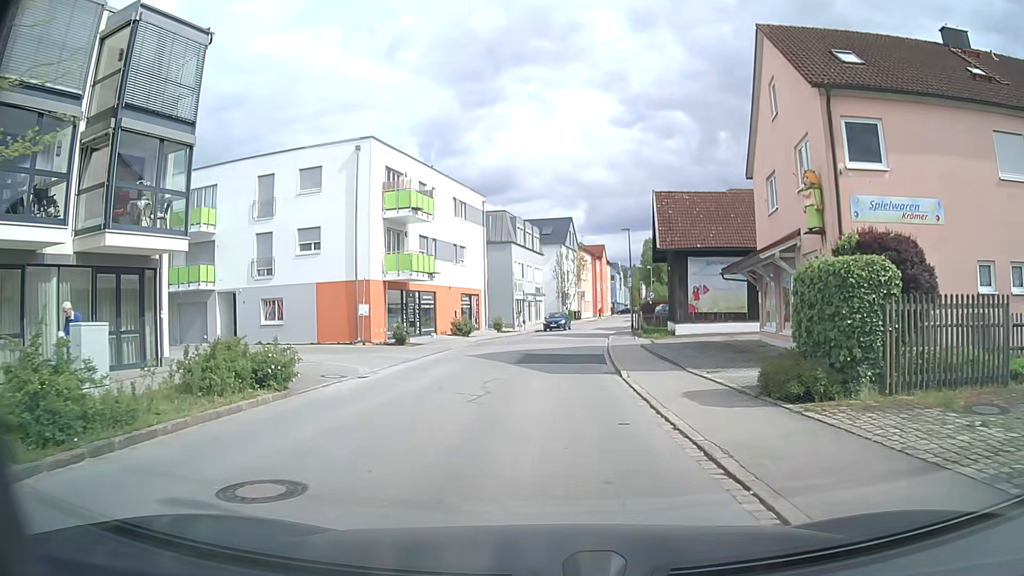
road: residential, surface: asphalt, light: Day
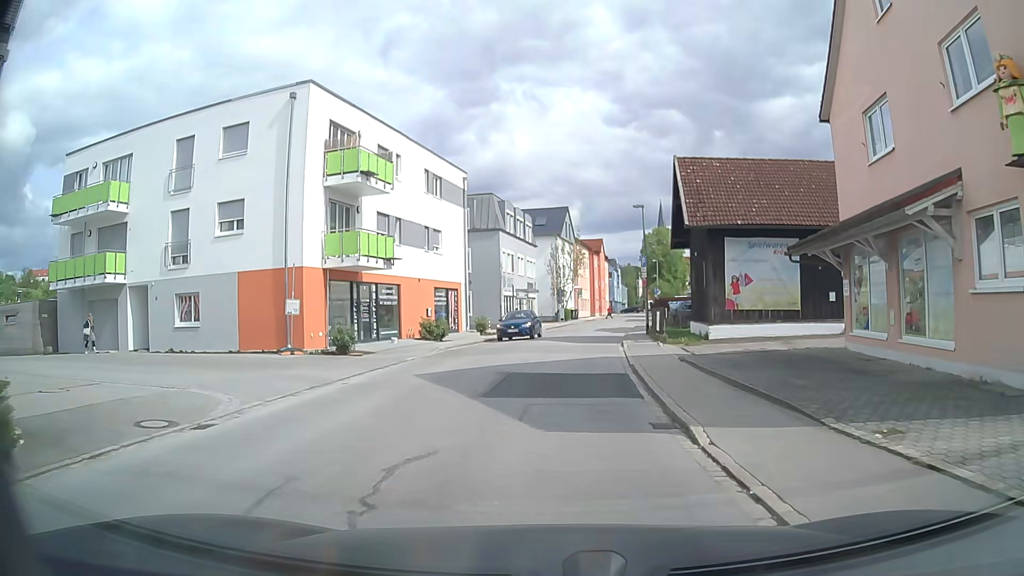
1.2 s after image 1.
(0.0, +8.3) m; 0°
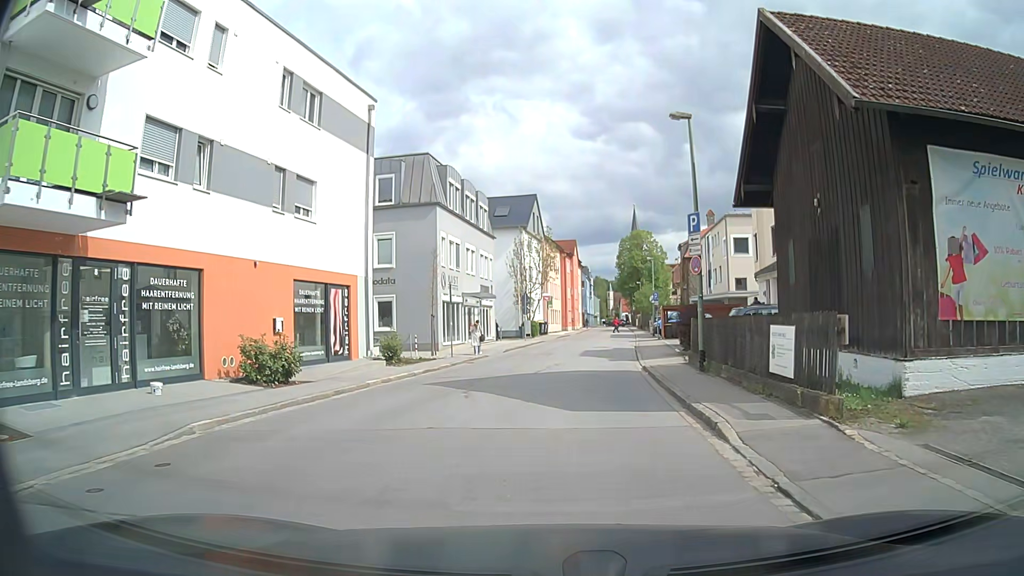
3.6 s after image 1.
(+0.4, +16.6) m; +3°
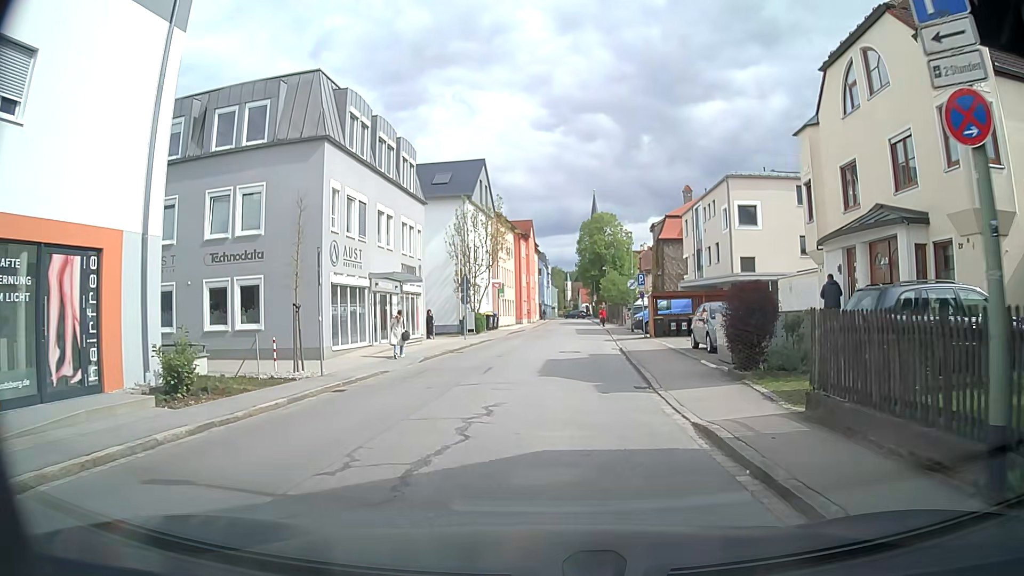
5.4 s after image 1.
(+0.5, +12.1) m; +4°
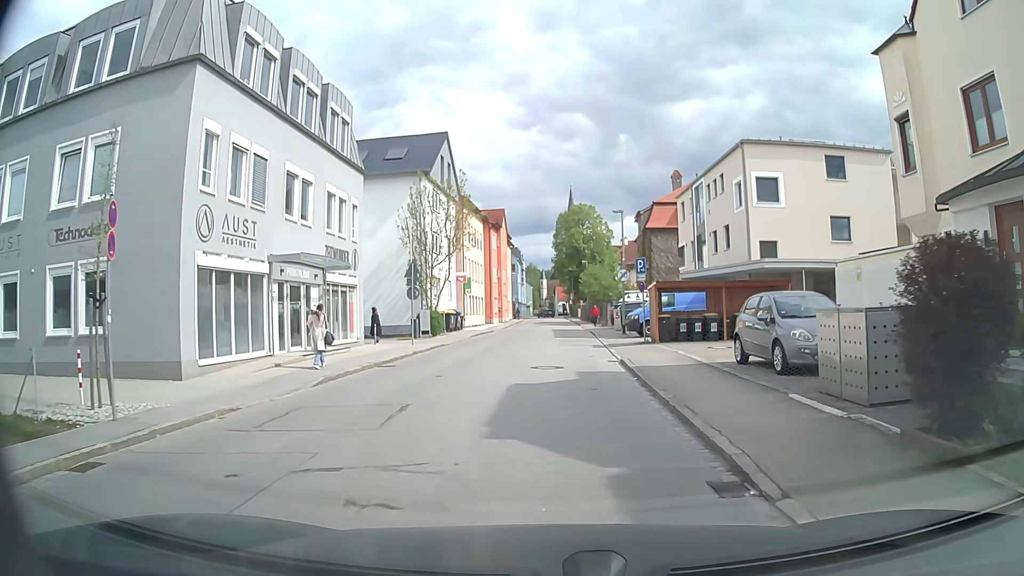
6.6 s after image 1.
(+0.1, +8.0) m; +2°
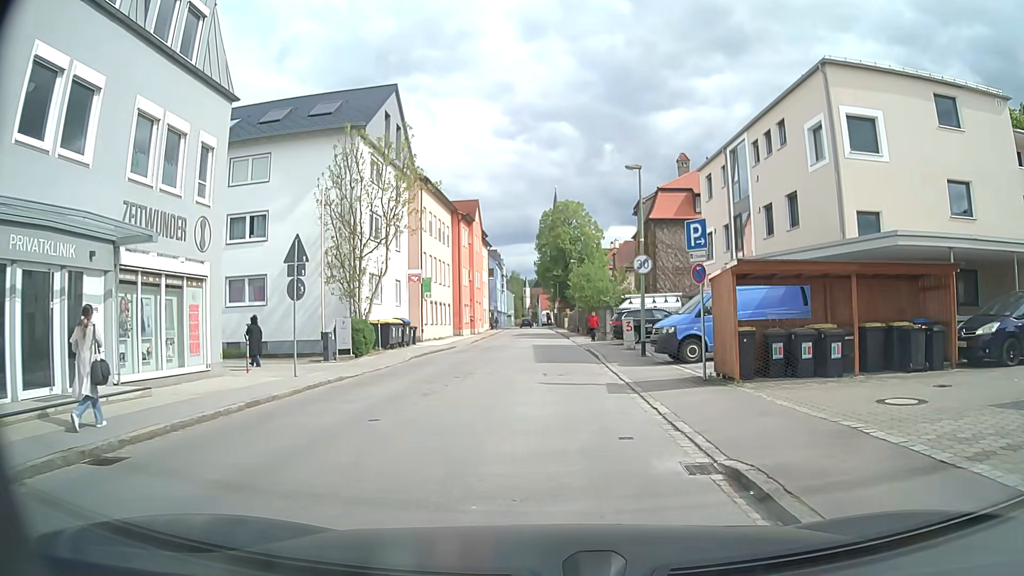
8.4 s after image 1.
(+0.1, +12.1) m; +1°
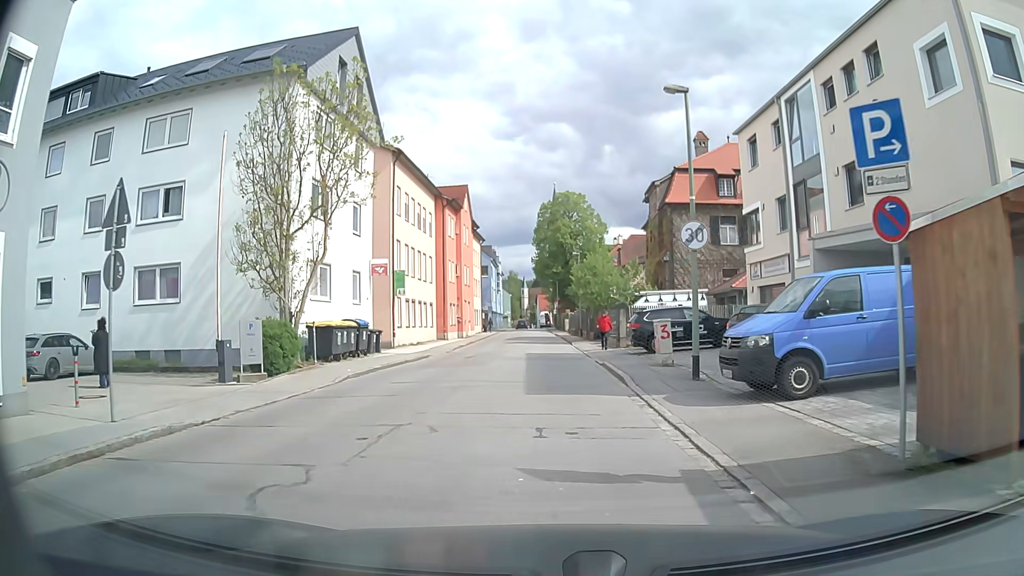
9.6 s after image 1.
(0.0, +7.9) m; 0°
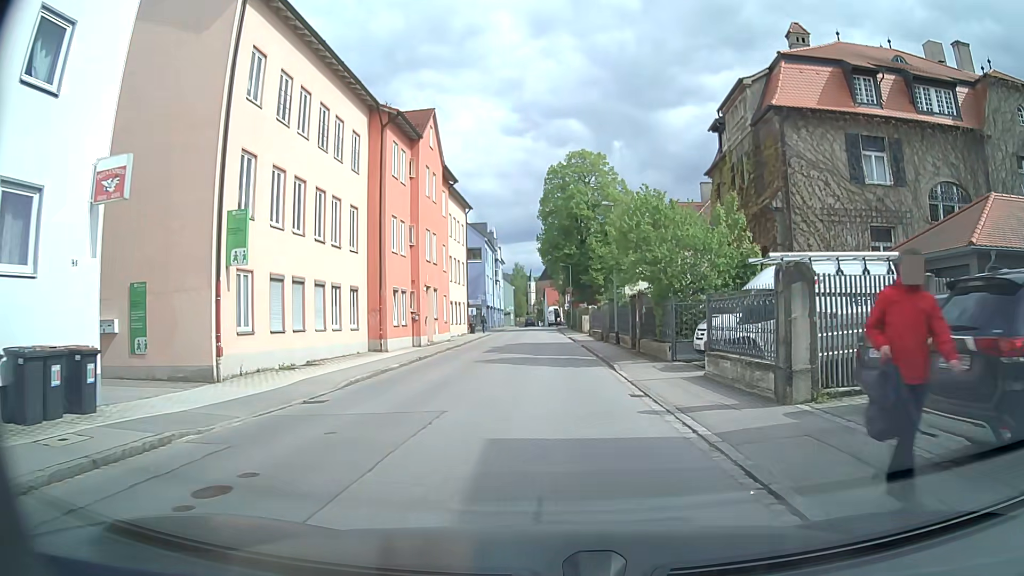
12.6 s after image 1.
(-0.1, +21.4) m; -2°
(0, +10) (0, +20) (+1, +30) (+1, +40) (+1, +50) (+1, +60) (+1, +70) (+1, +80) (0, +90) (0, +100) m
